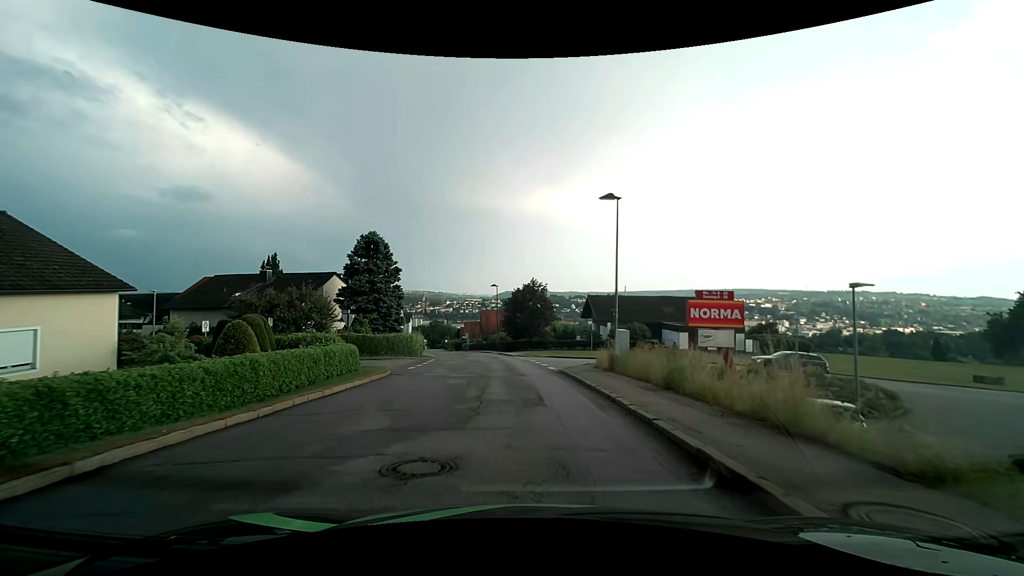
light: Day
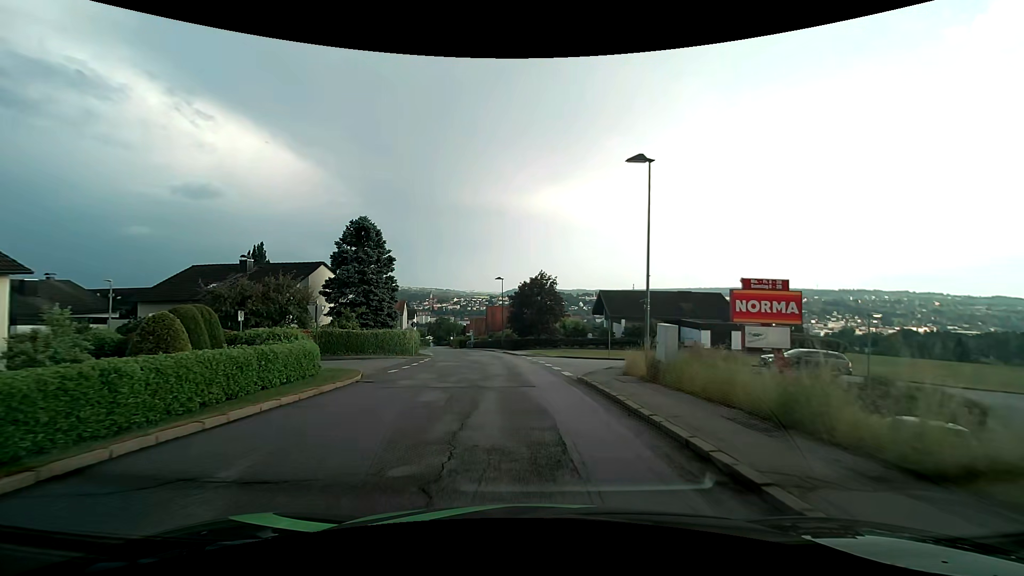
(0.0, +4.9) m; -1°
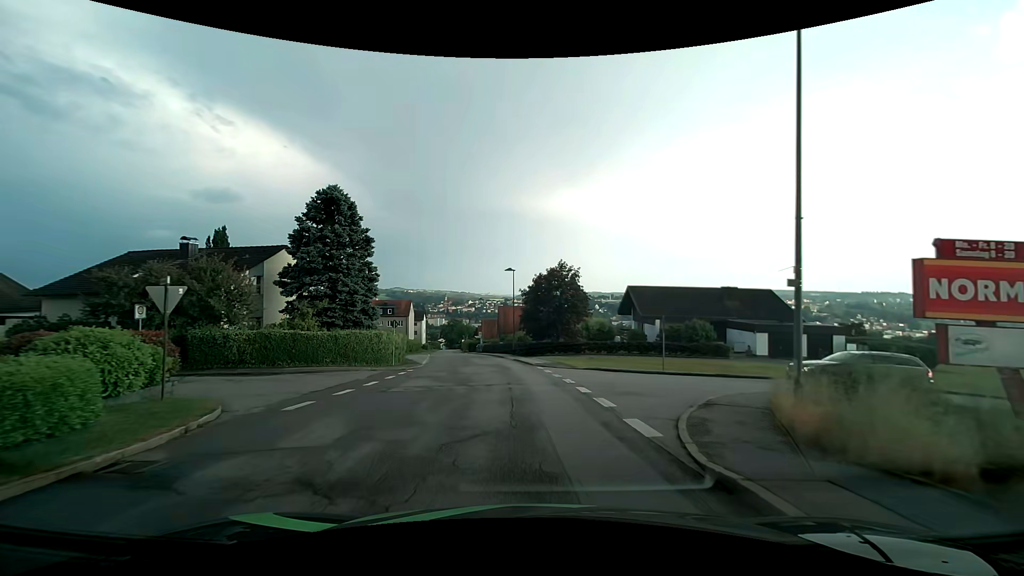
(-0.1, +9.9) m; -1°
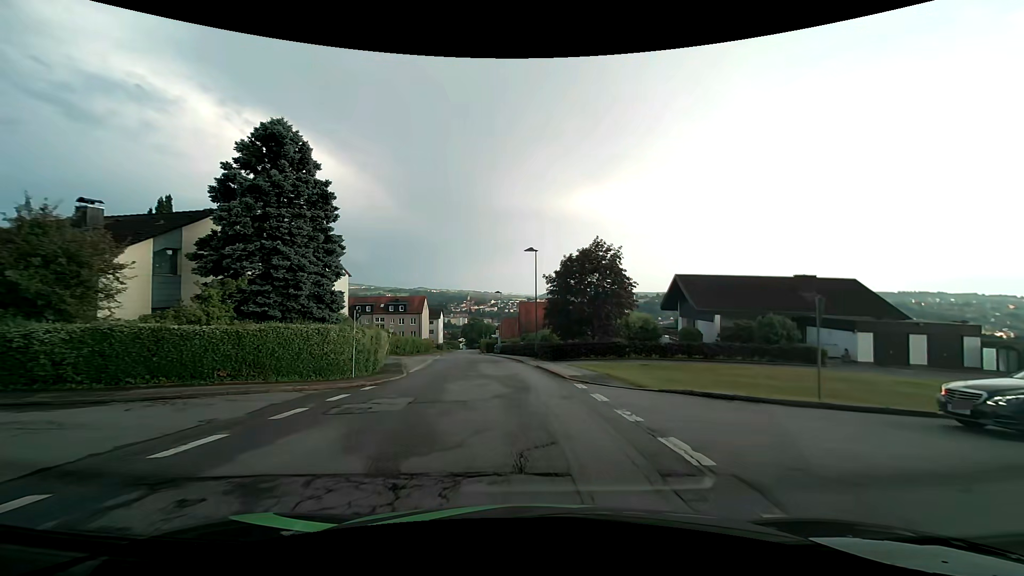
(-0.3, +10.6) m; -3°
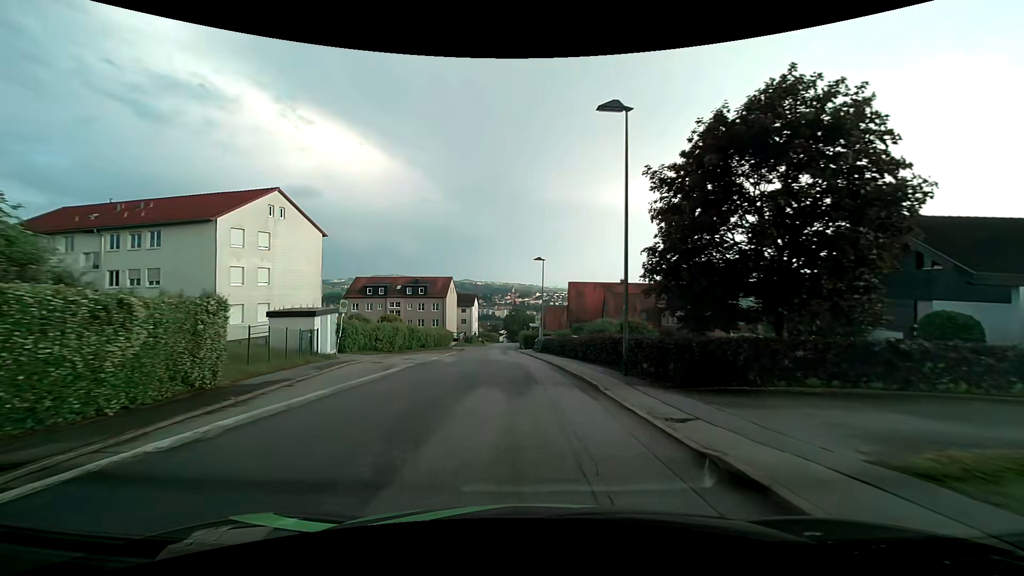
(-0.9, +22.6) m; -5°
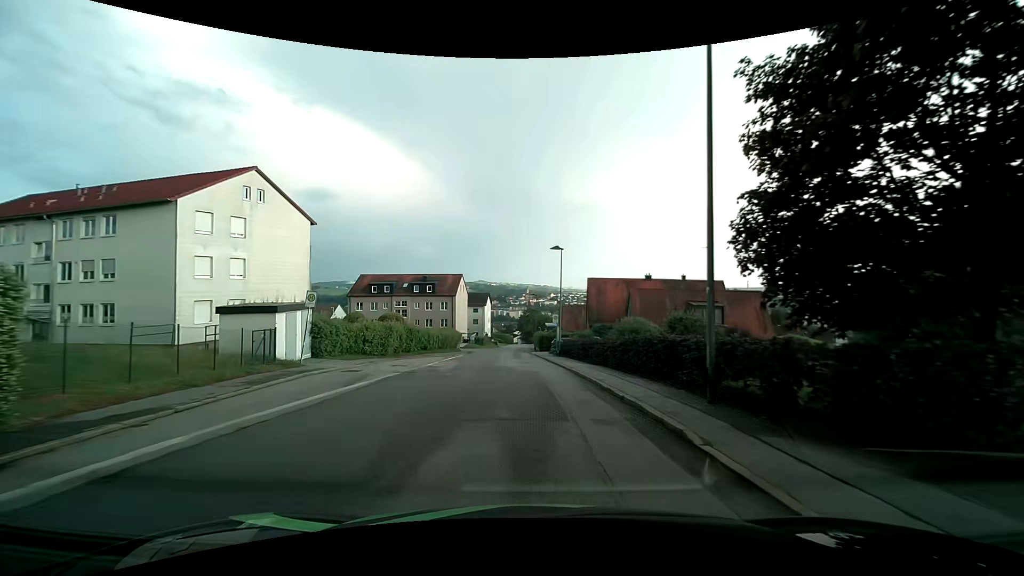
(-0.1, +5.9) m; -2°
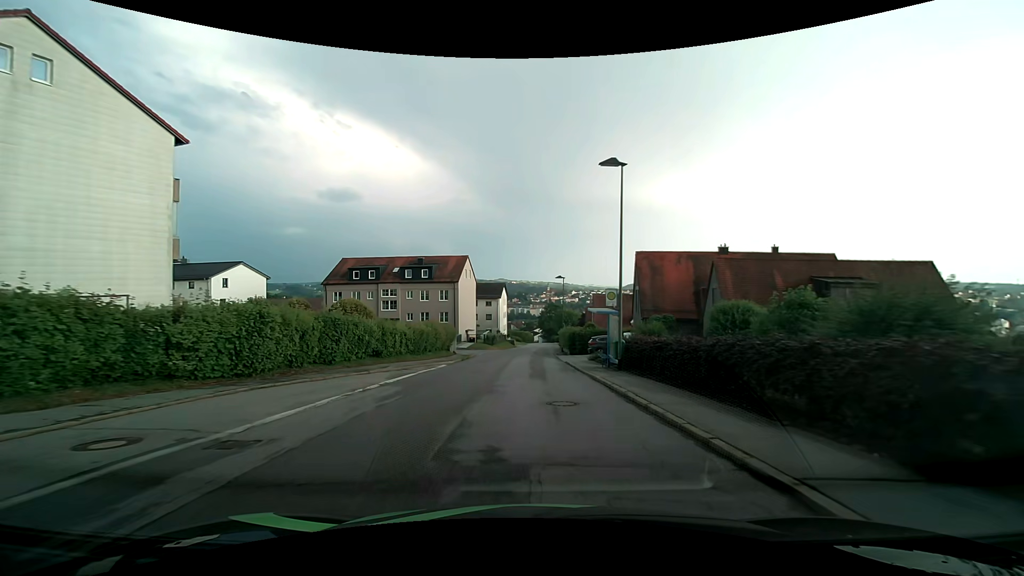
(-0.5, +18.3) m; -3°
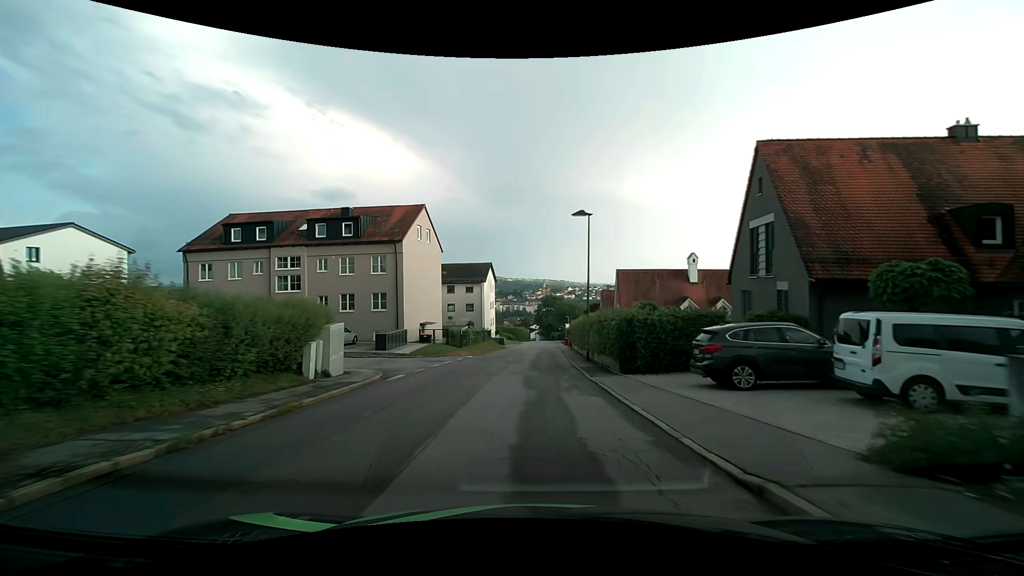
(0.0, +25.9) m; 0°
(0, +10) (0, +20) (0, +30) (+1, +40) (+1, +50) (+2, +60) (+2, +70) (+3, +80) (+3, +90) (+3, +100) m
